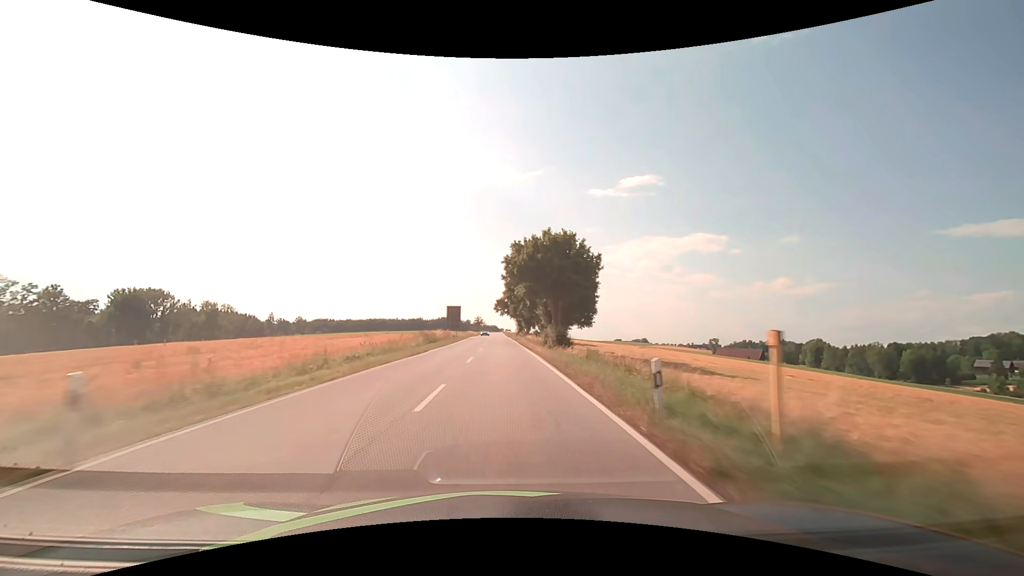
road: secondary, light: Day
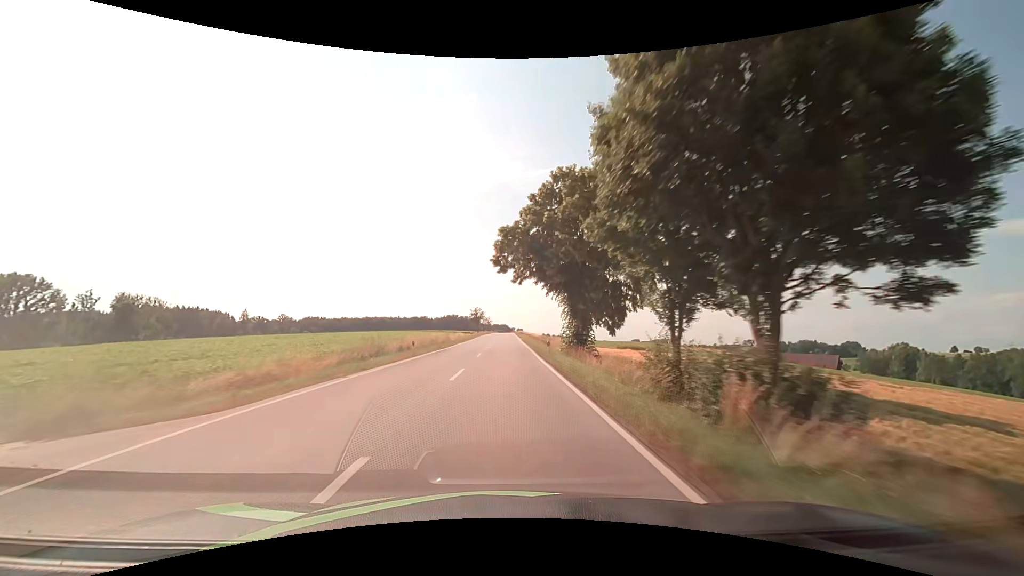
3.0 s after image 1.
(-1.4, +79.1) m; -2°
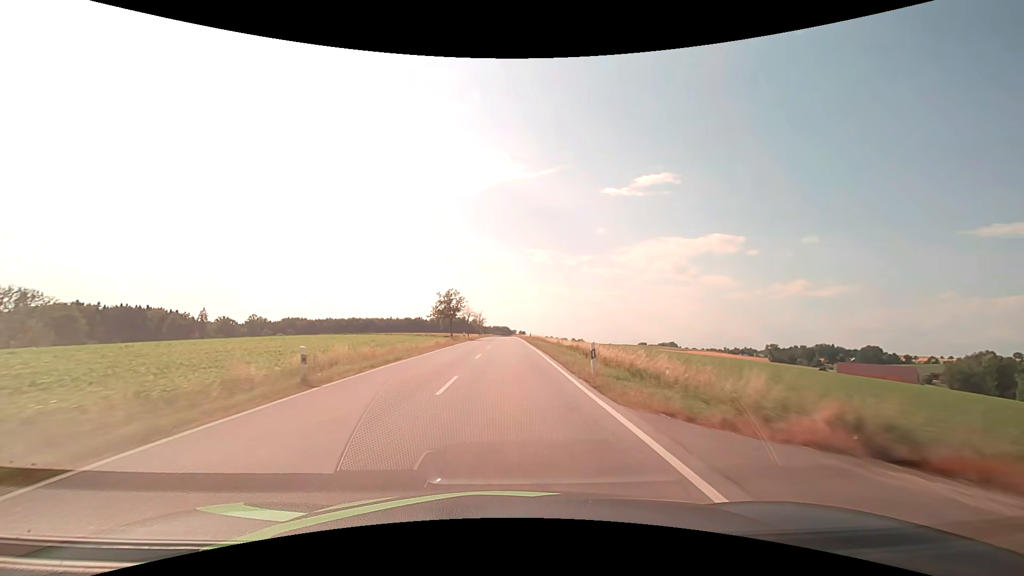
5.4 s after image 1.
(-0.1, +63.3) m; 0°
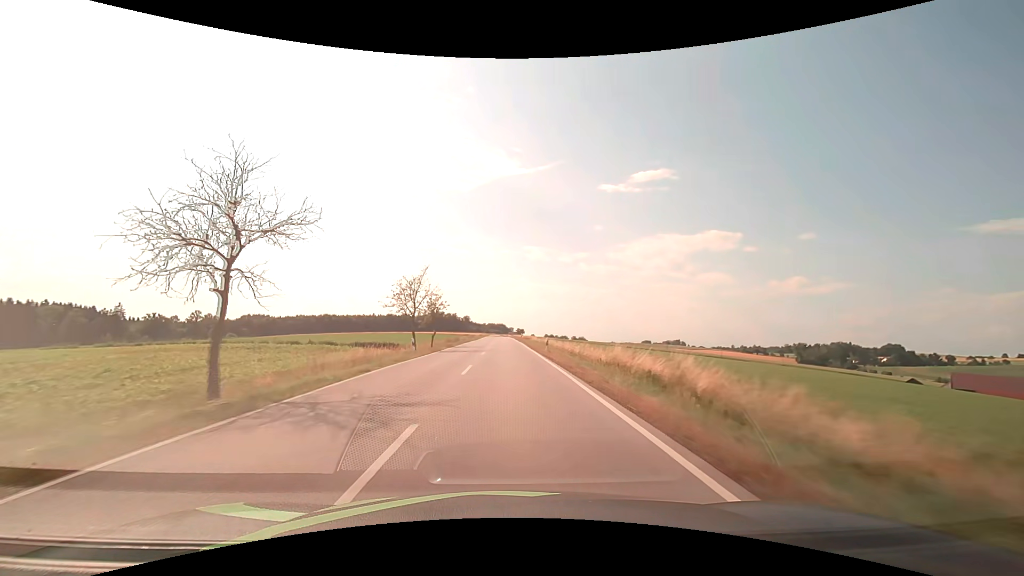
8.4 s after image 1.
(0.0, +79.0) m; 0°
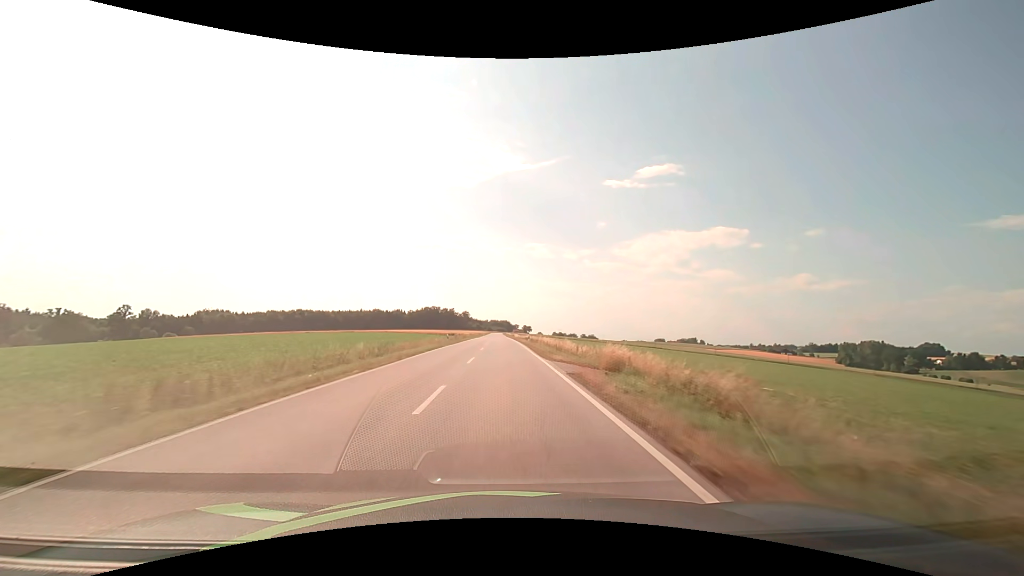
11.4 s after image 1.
(-0.2, +79.3) m; 0°
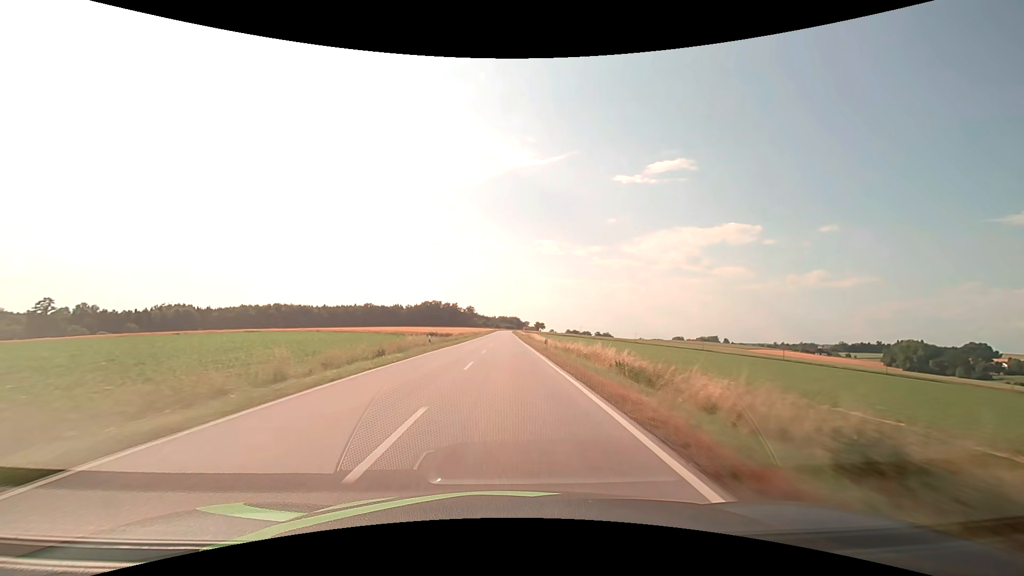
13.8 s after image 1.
(-0.8, +63.5) m; -1°
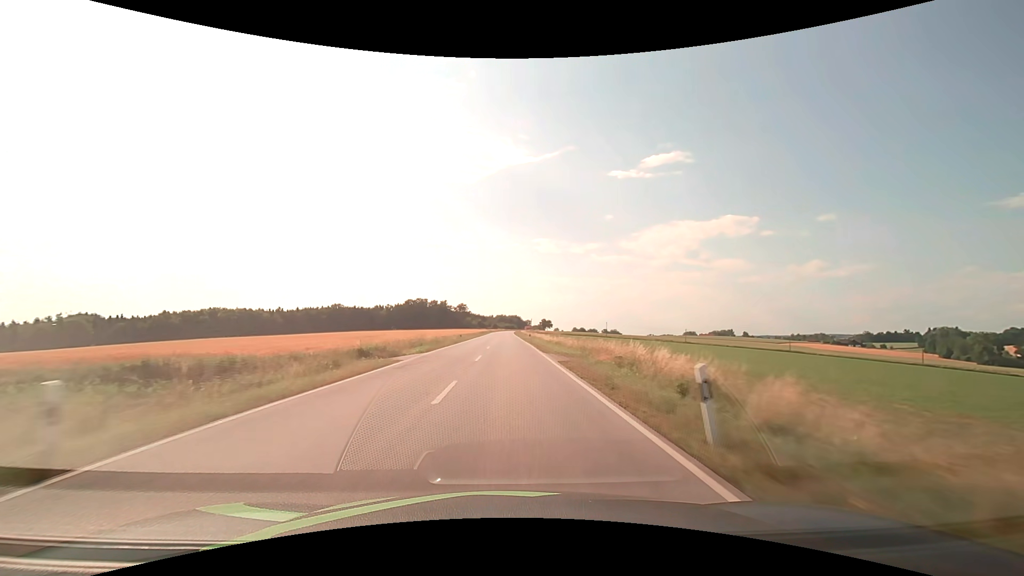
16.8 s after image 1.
(-0.2, +79.4) m; 0°
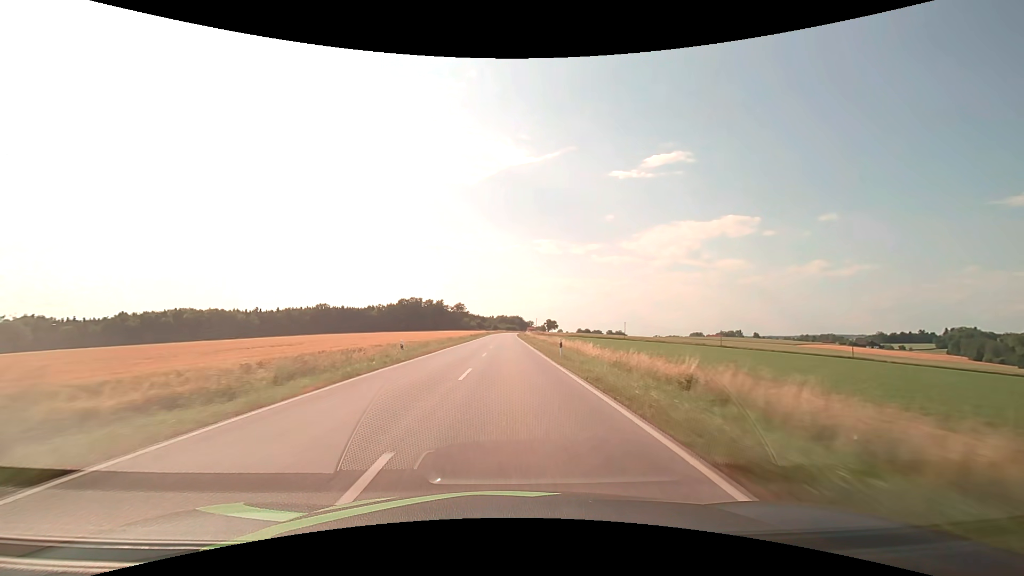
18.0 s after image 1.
(-0.1, +31.7) m; 0°
(0, +10) (0, +20) (0, +30) (0, +40) (0, +50) (0, +60) (0, +70) (0, +80) (0, +90) (0, +100) m
